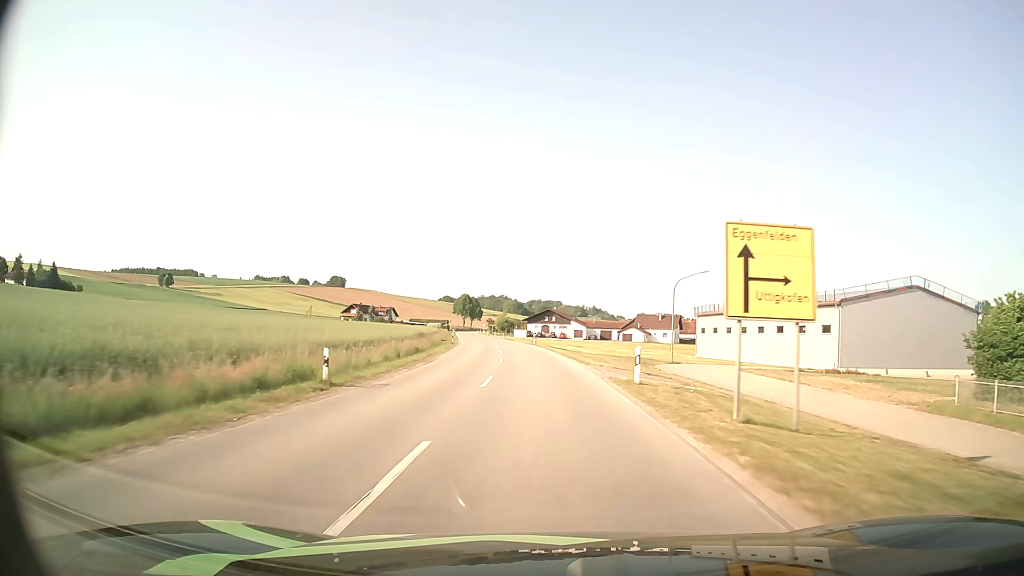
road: secondary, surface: asphalt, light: Day
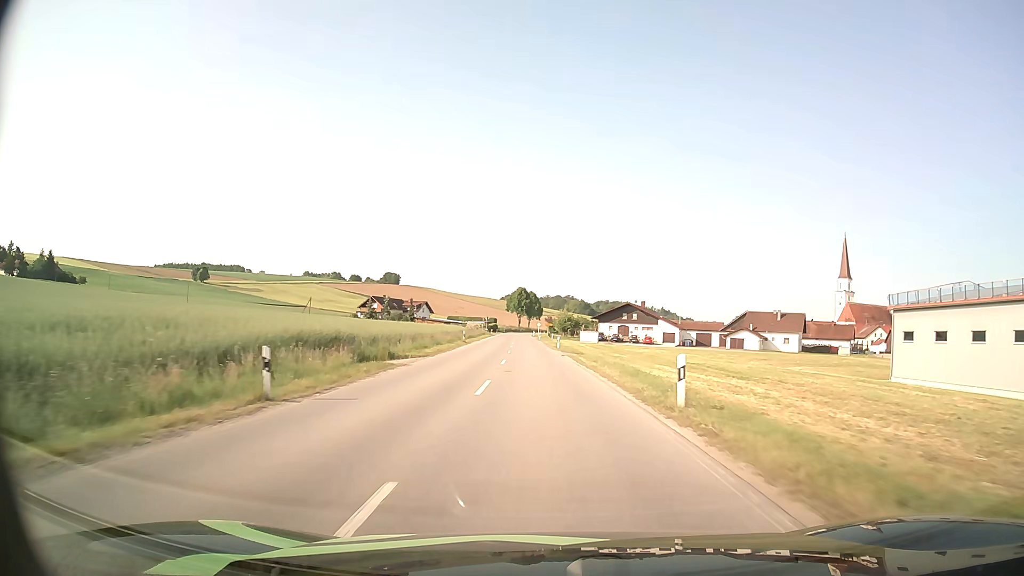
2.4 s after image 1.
(-2.4, +50.7) m; -5°
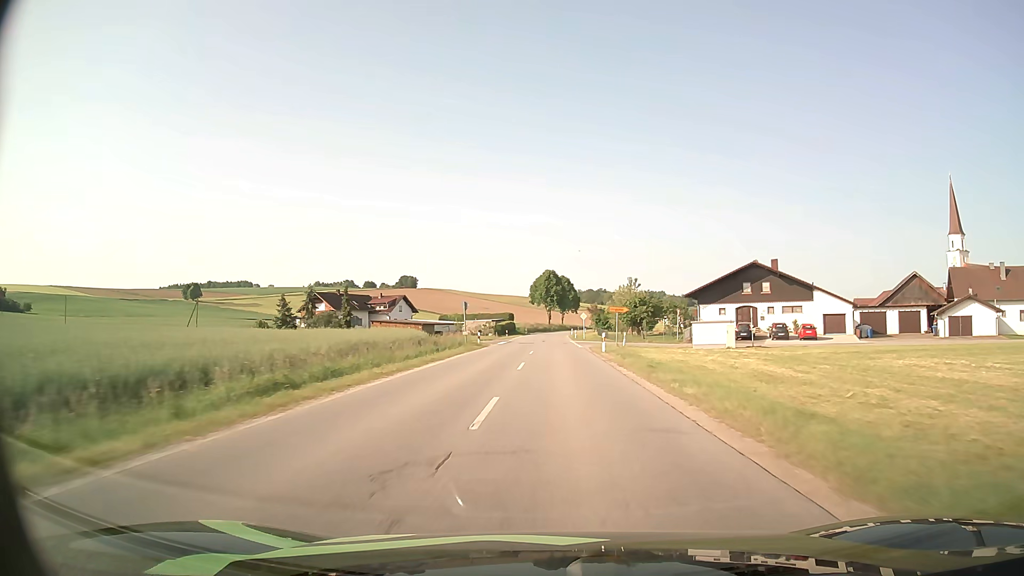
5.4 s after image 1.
(-2.5, +65.2) m; -3°
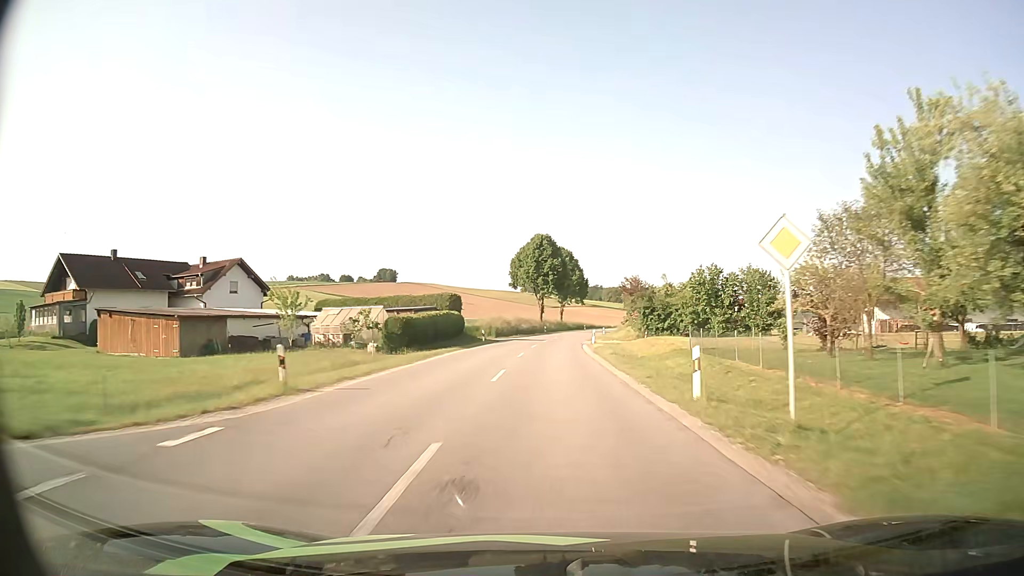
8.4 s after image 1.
(+0.2, +65.3) m; 0°
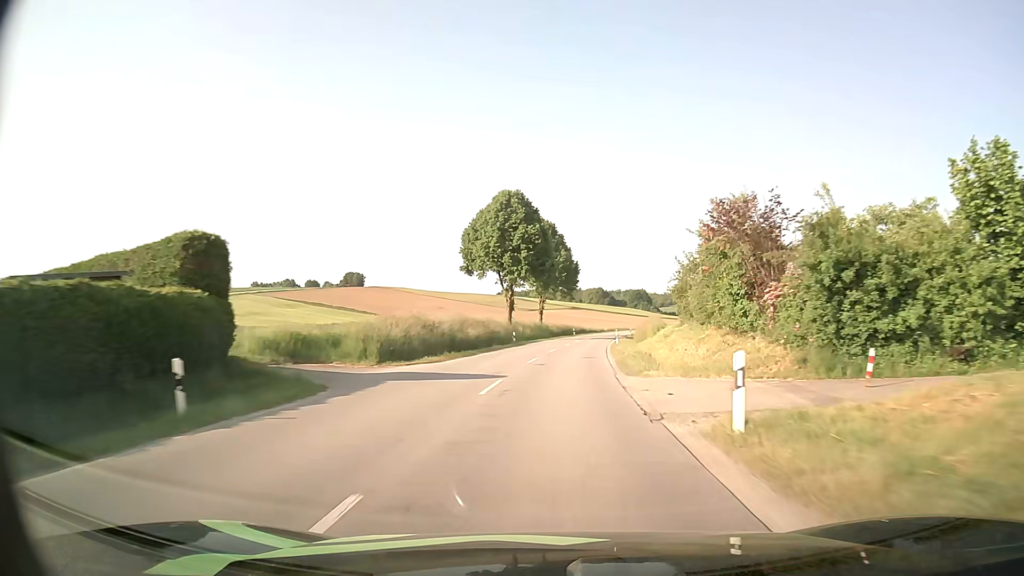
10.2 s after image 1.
(+0.5, +38.2) m; +2°
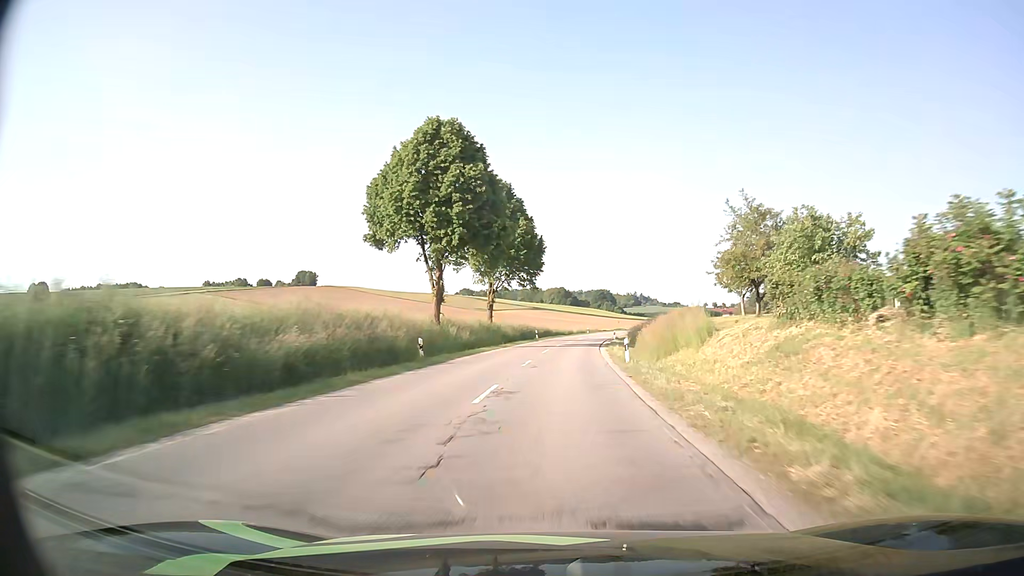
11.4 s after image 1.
(+0.6, +25.3) m; +3°
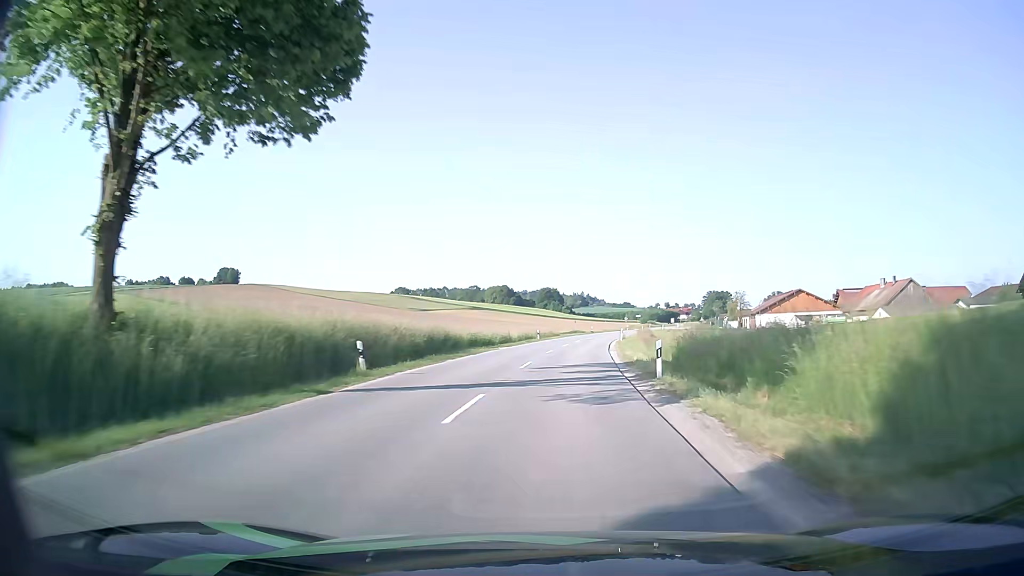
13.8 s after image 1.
(+2.6, +50.5) m; +5°
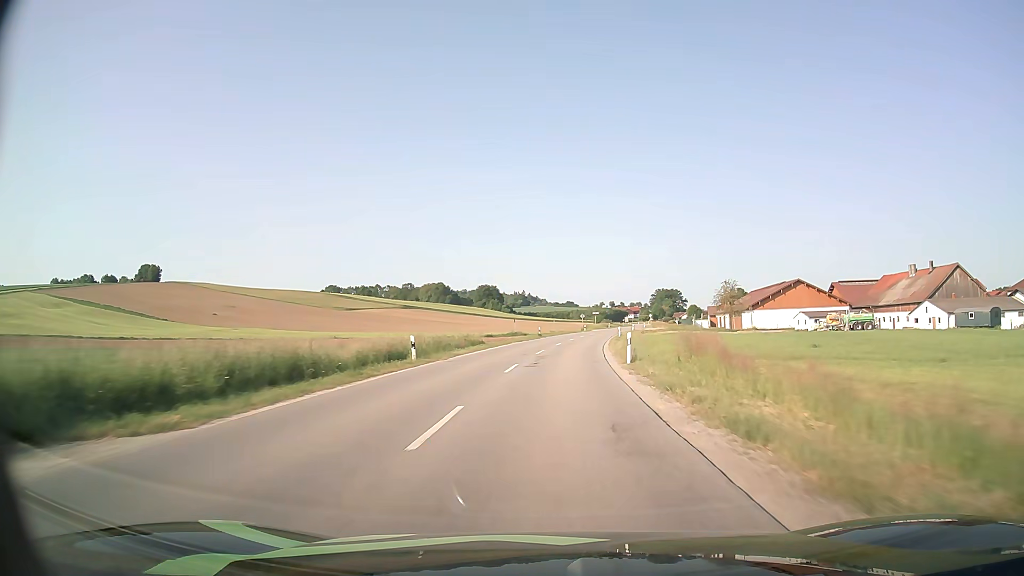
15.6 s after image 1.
(+1.7, +38.0) m; +5°
(0, +10) (0, +20) (+1, +30) (+1, +40) (+2, +50) (+3, +60) (+4, +70) (+6, +80) (+7, +90) (+9, +99) m
